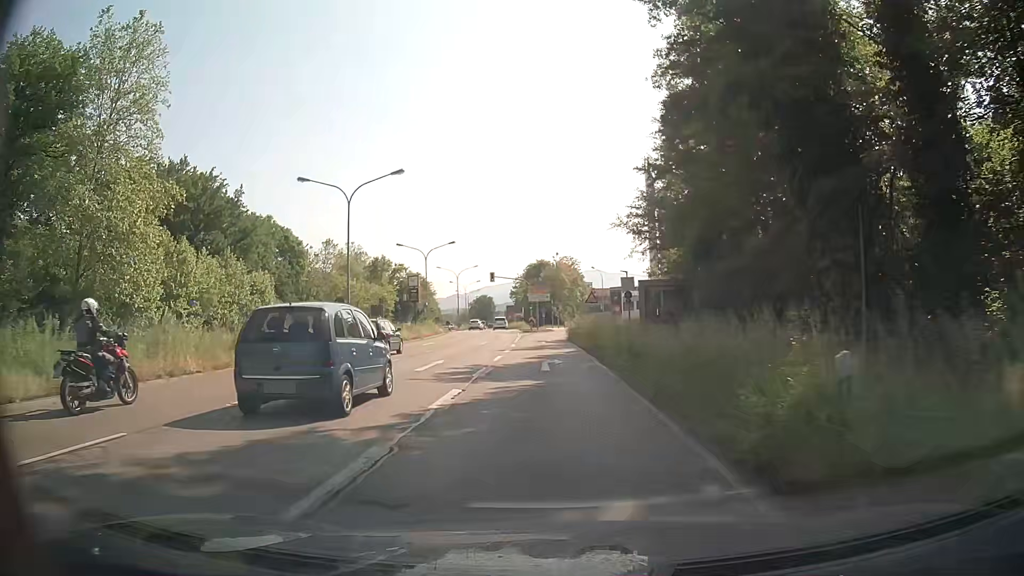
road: primary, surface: asphalt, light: Day
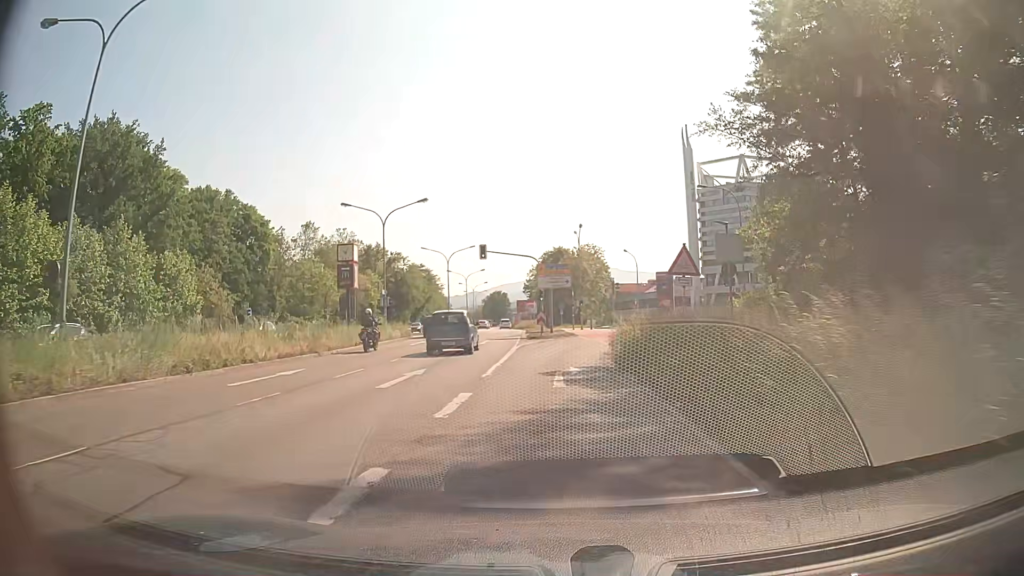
(-0.3, +25.0) m; -1°
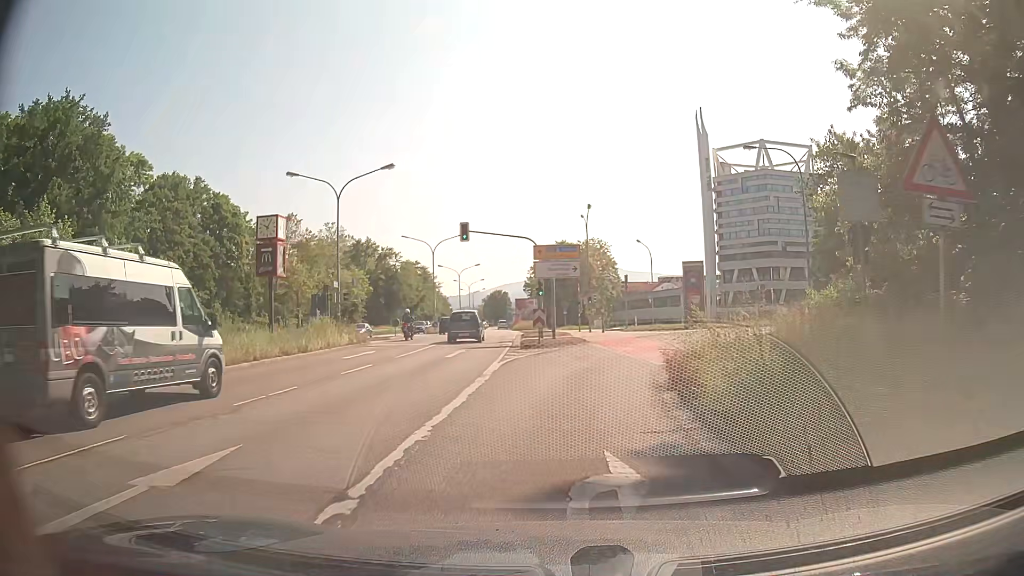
(0.0, +11.0) m; 0°
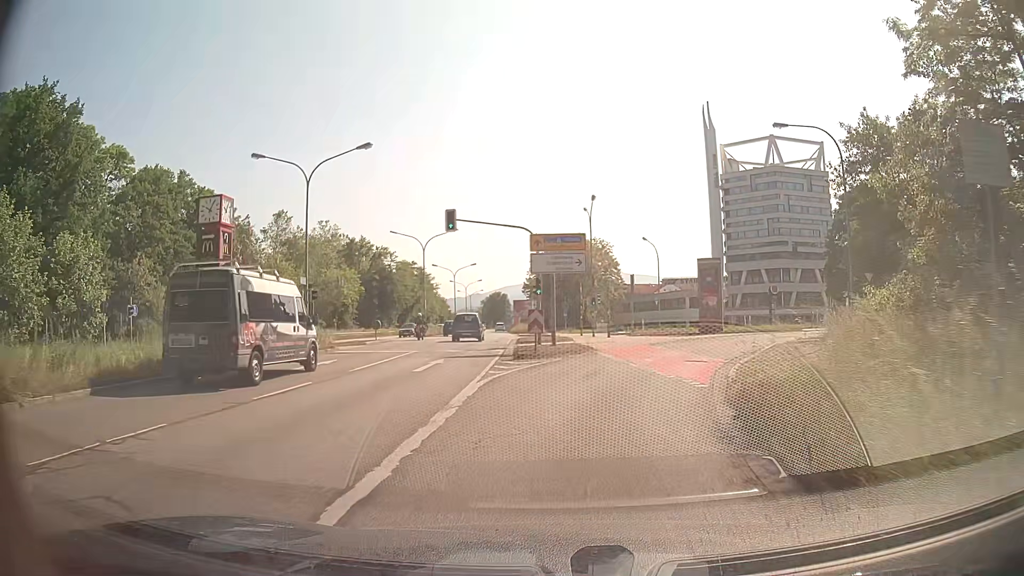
(0.0, +4.9) m; -1°
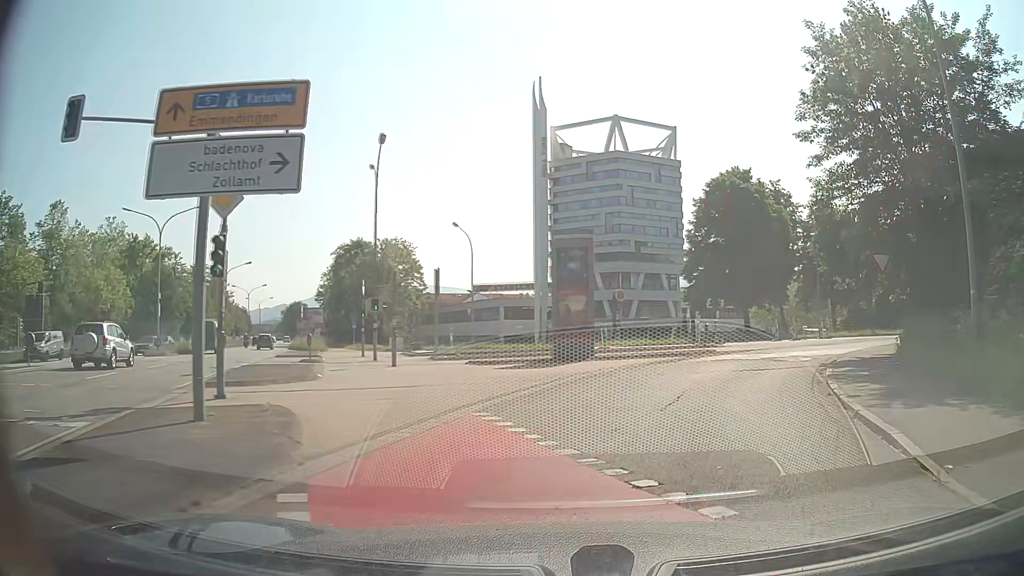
(+1.7, +17.8) m; +17°
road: primary_link
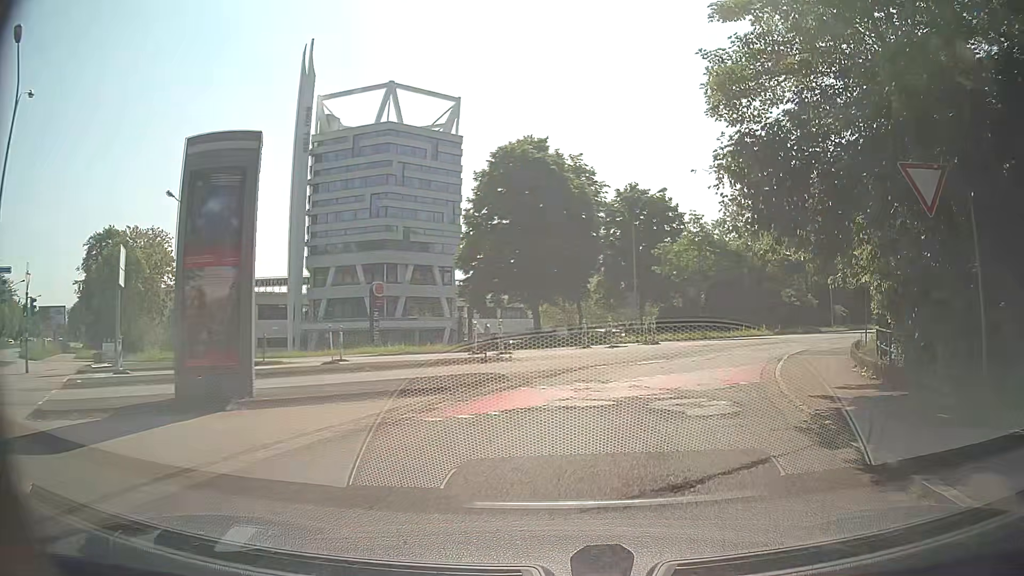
(+2.3, +13.1) m; +20°
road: tertiary_link
(+1, +10) (+3, +20) (+7, +29) (+13, +37) (+20, +44) (+28, +50) (+35, +57) (+42, +64) (+49, +71) (+57, +78) m
